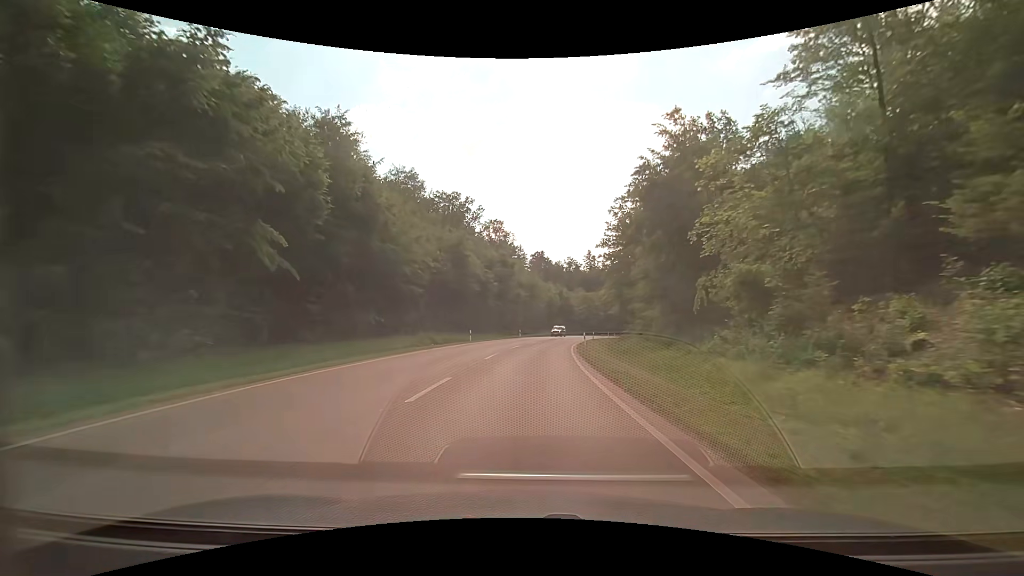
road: secondary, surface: asphalt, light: Day
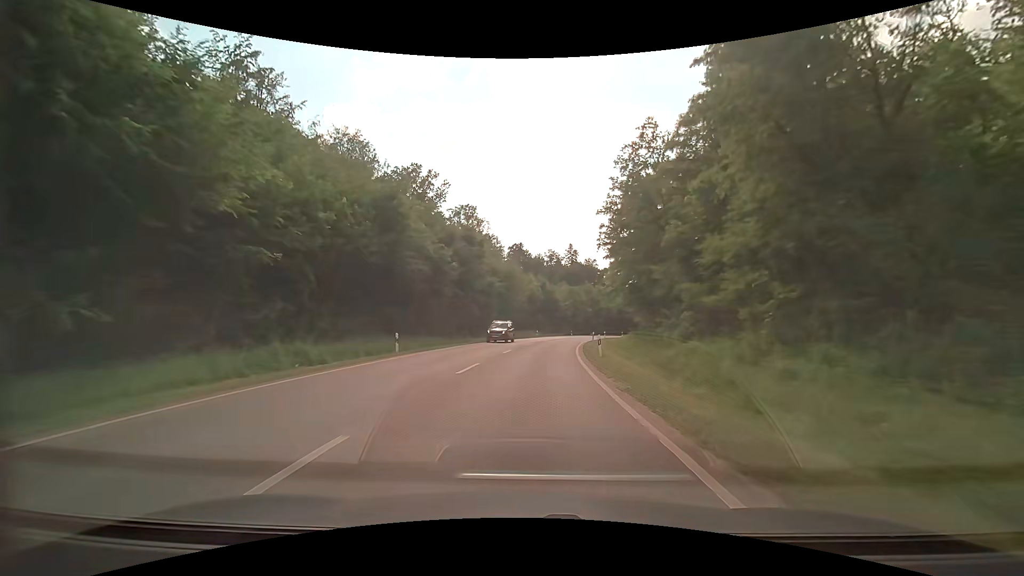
(+0.3, +18.4) m; +2°
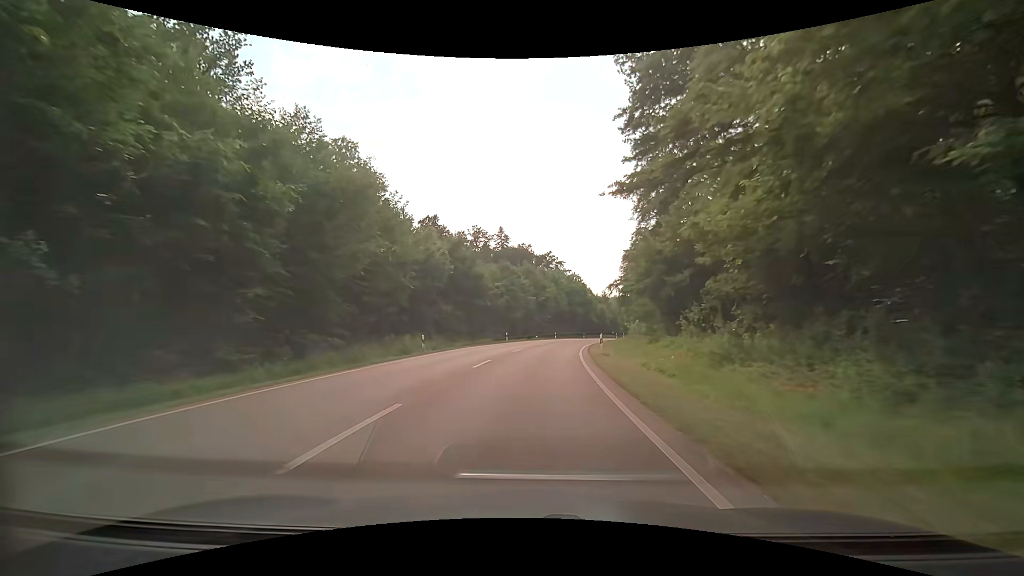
(+3.1, +45.2) m; +8°
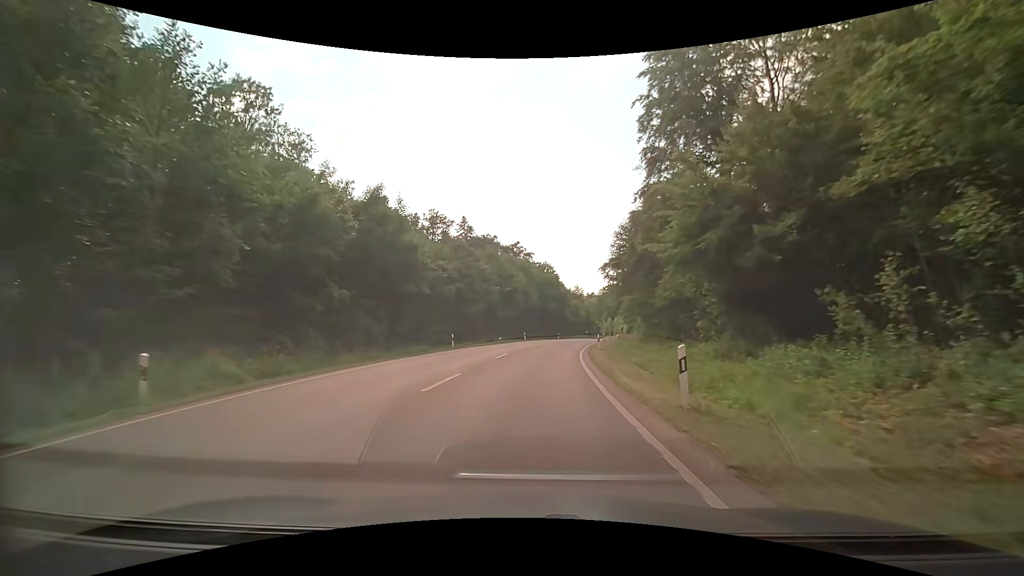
(+0.7, +18.2) m; +4°
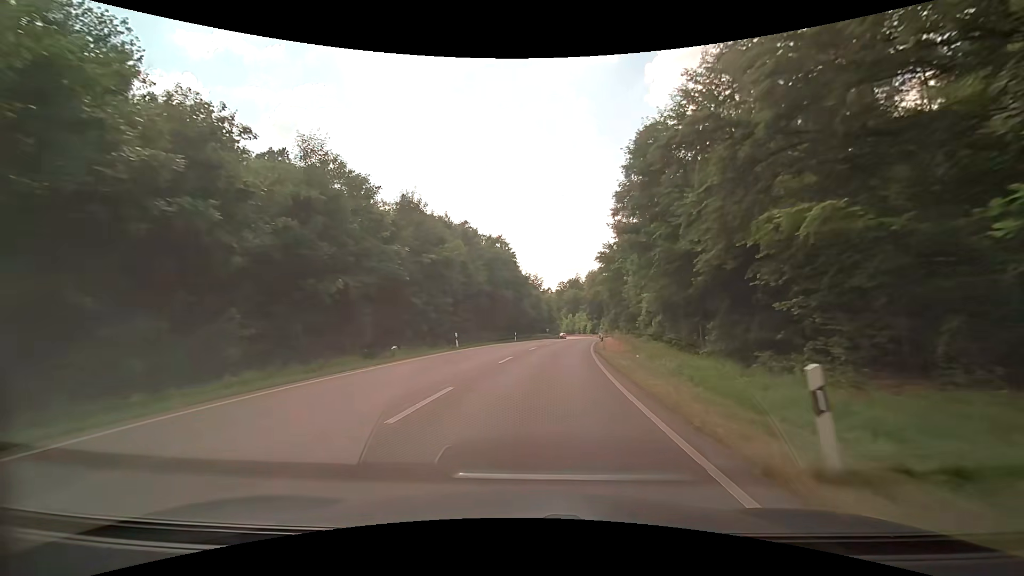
(+1.1, +27.4) m; +5°
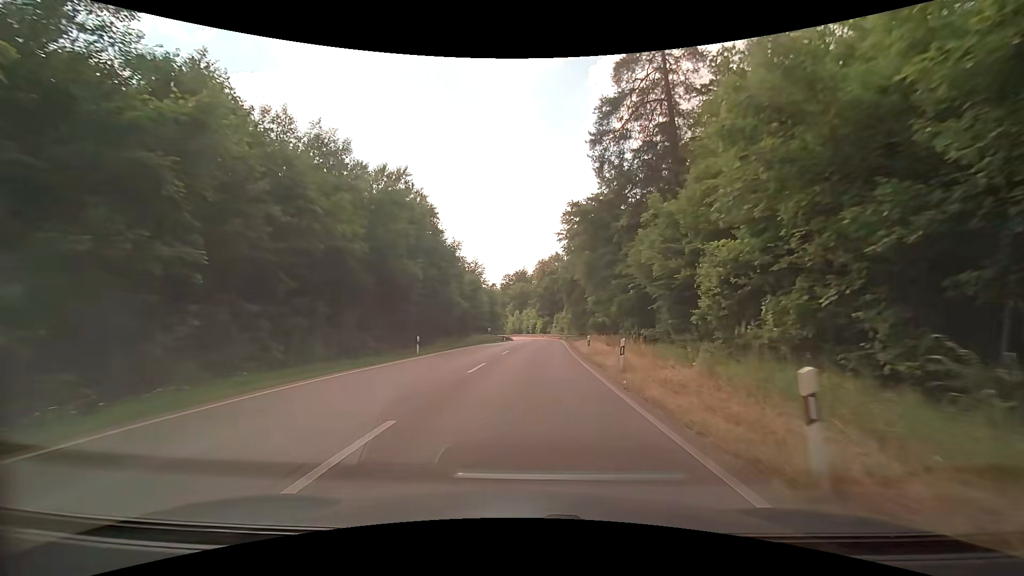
(+1.7, +27.4) m; +6°
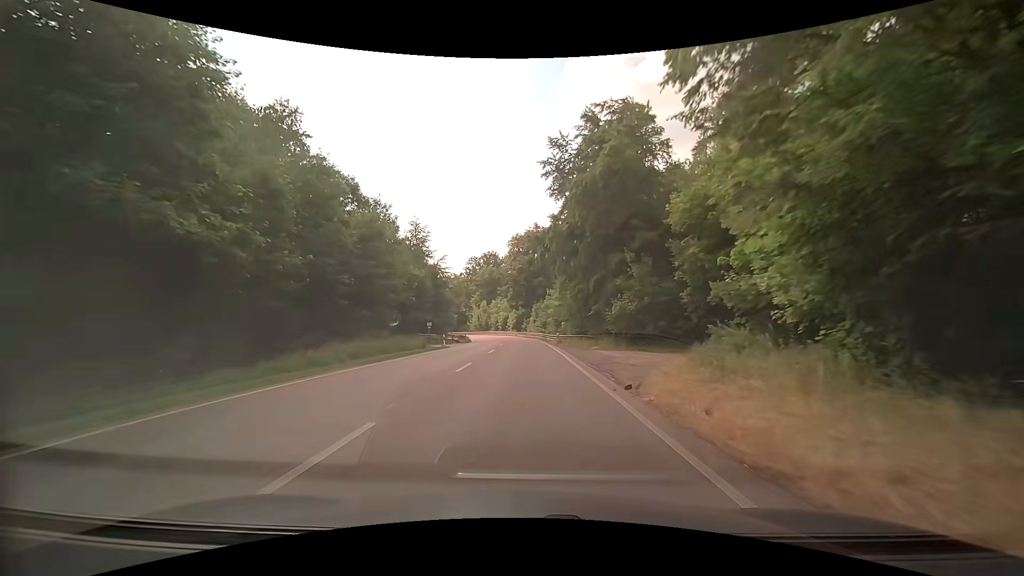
(+1.4, +36.1) m; +3°
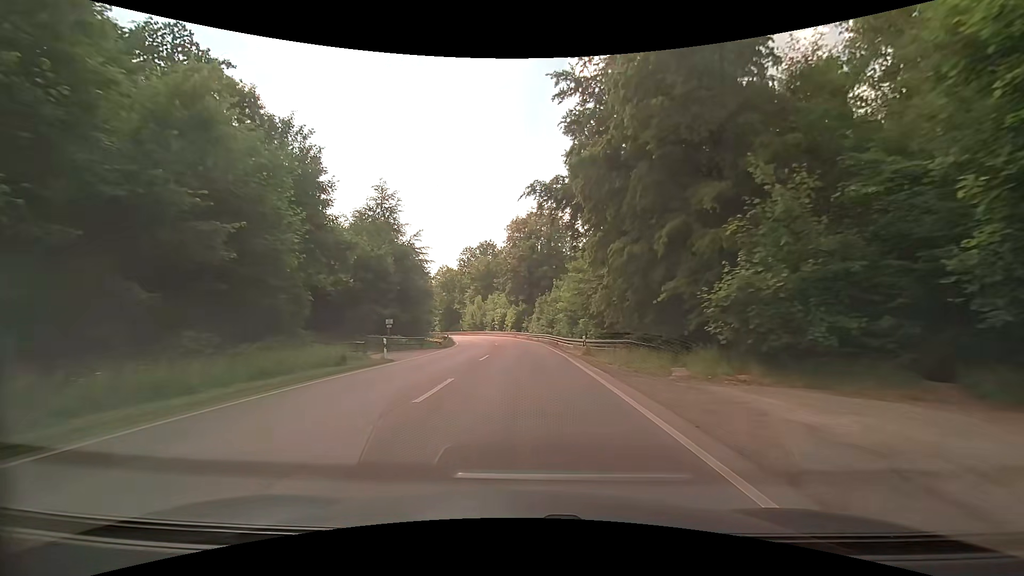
(0.0, +17.9) m; 0°
(0, +10) (0, +20) (0, +30) (0, +40) (-1, +50) (-2, +60) (-4, +70) (-6, +80) (-9, +89) (-12, +99) m
